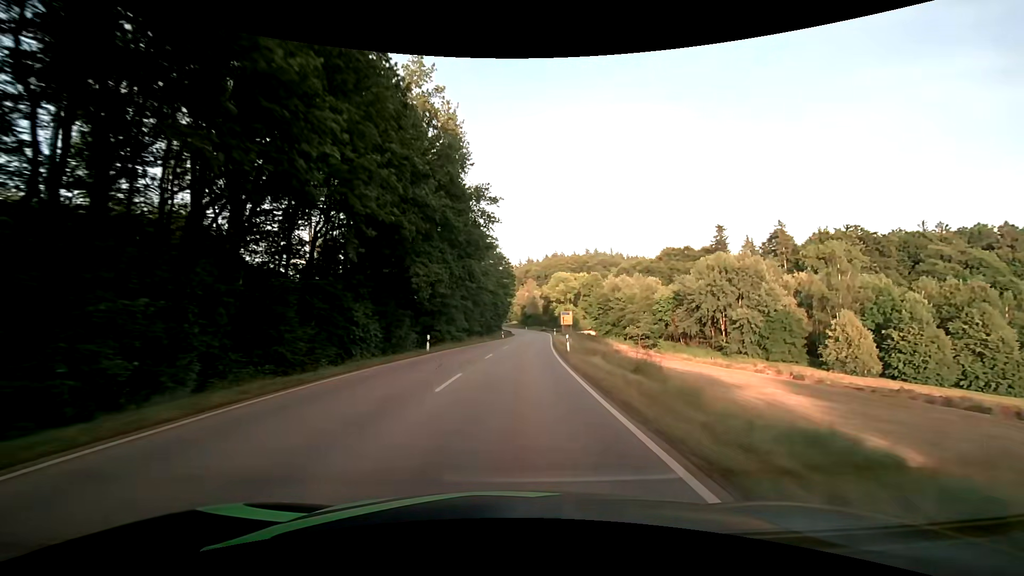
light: Day
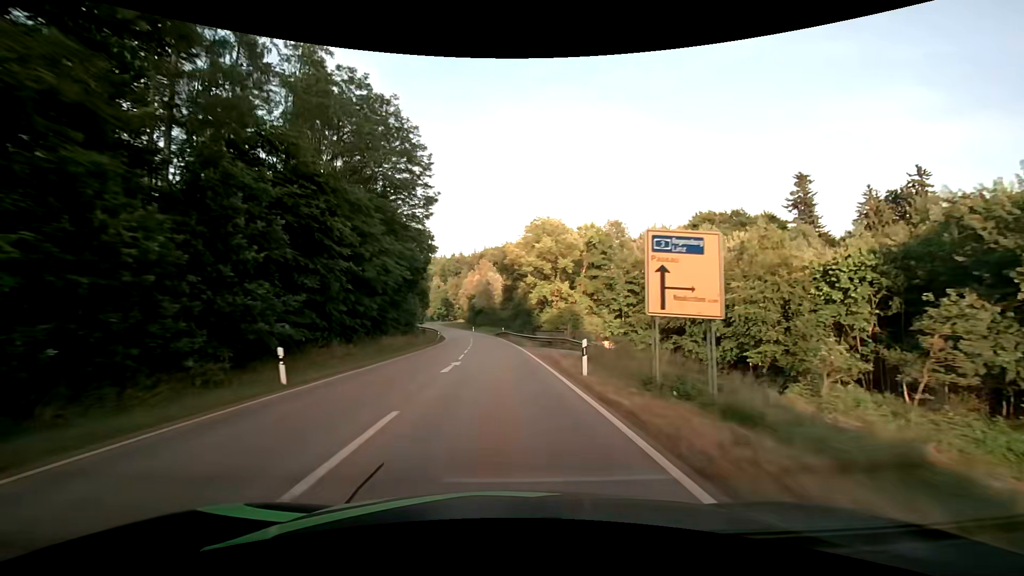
(+4.1, +65.6) m; +6°
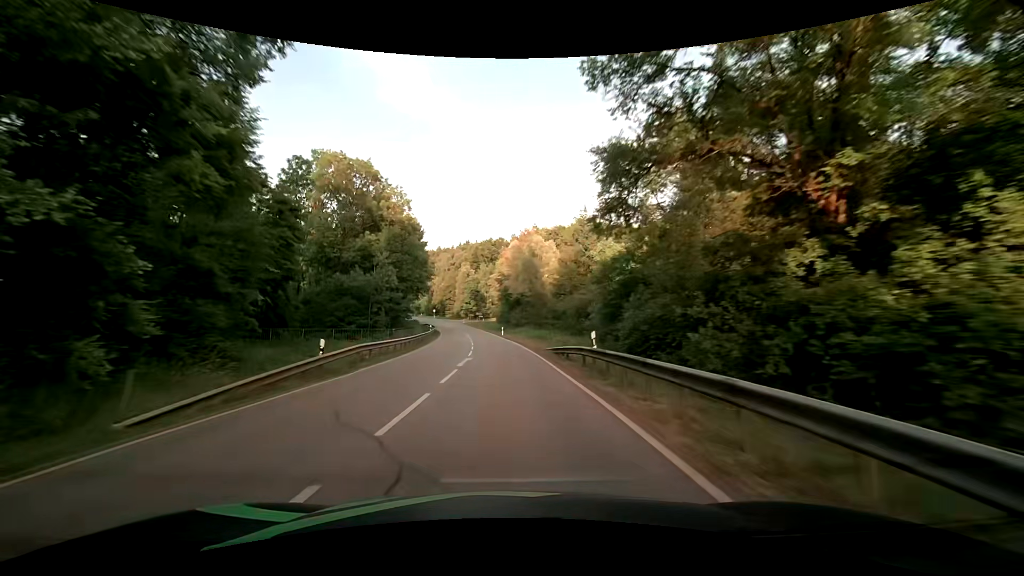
(-1.9, +52.1) m; -5°
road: secondary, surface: asphalt
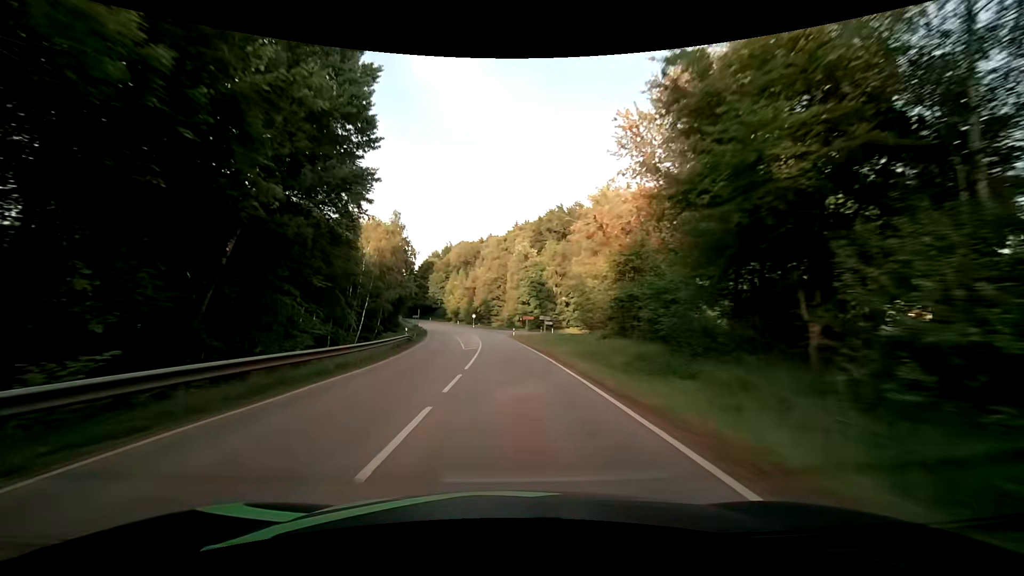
(-3.7, +68.4) m; -7°
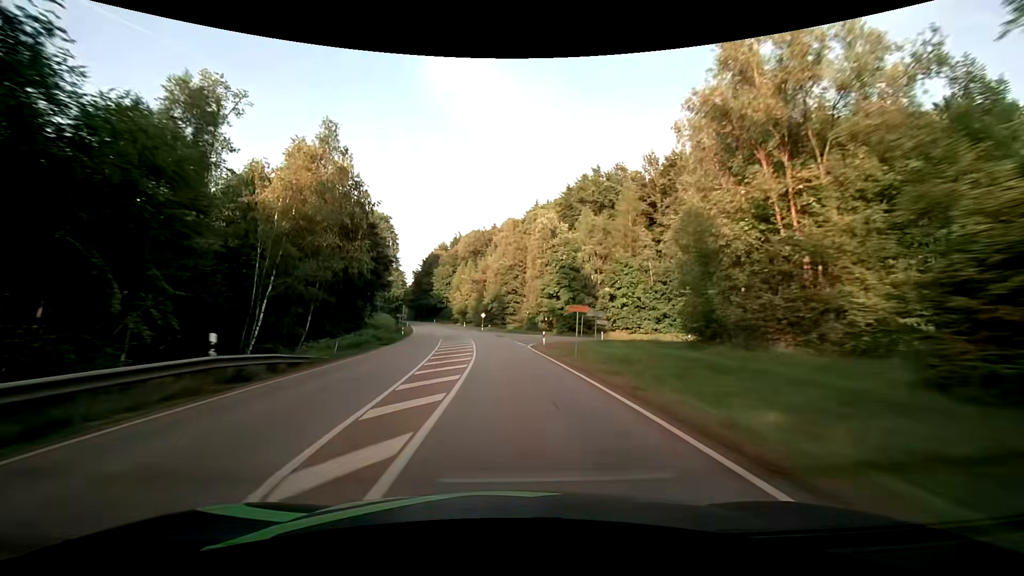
(-0.5, +29.0) m; -2°
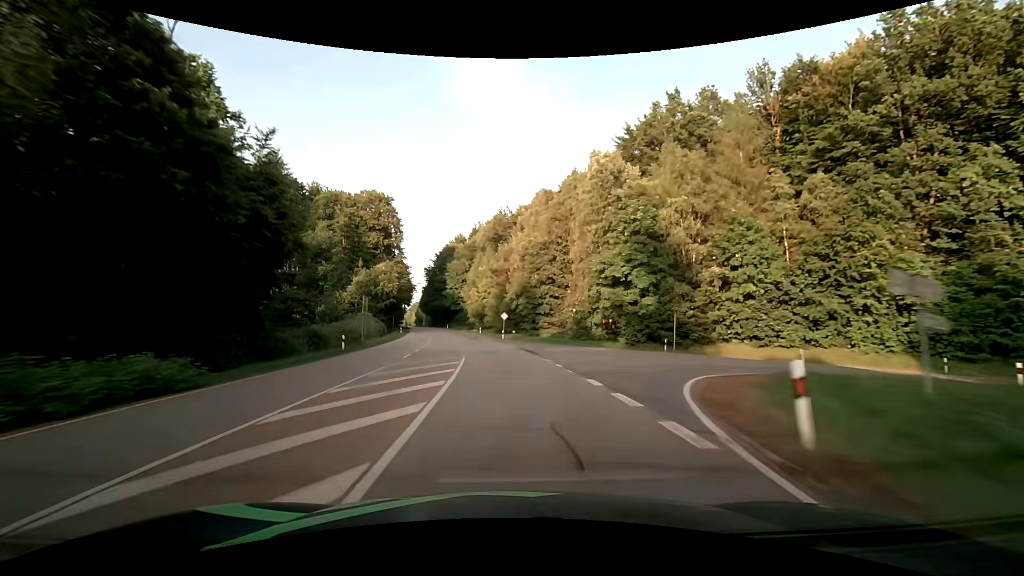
(-0.6, +29.8) m; -3°
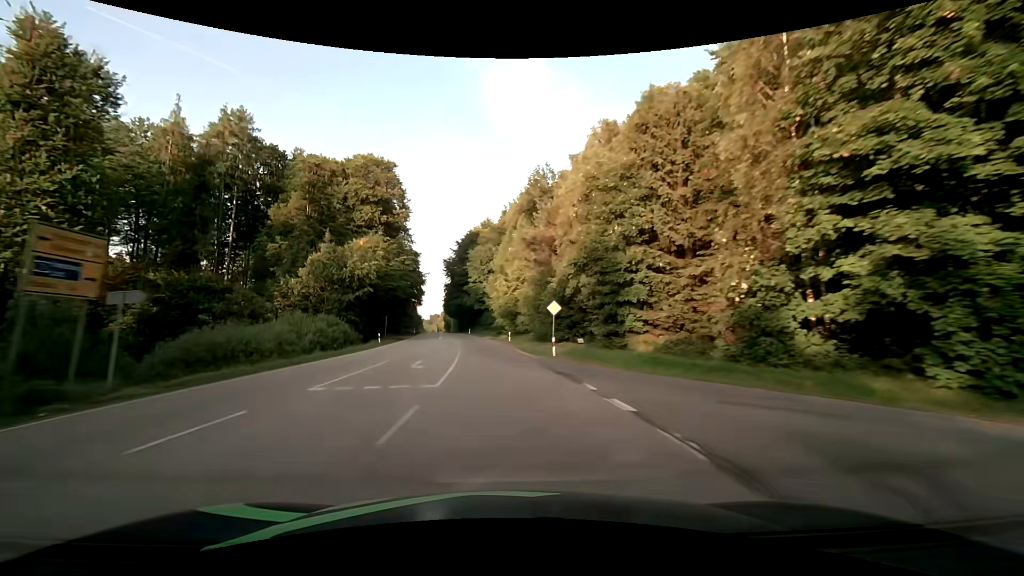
(-1.0, +30.4) m; -4°
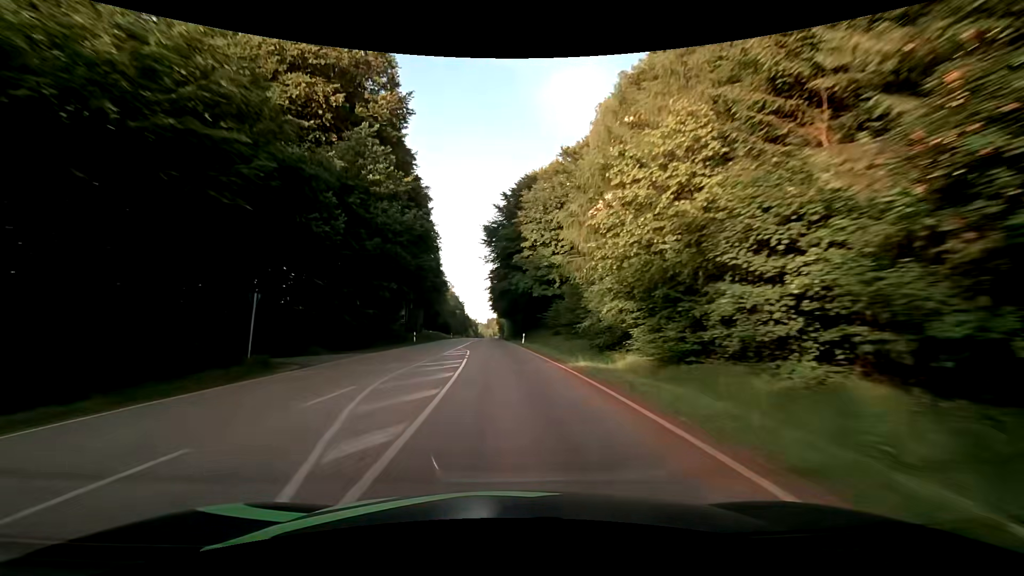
(-3.1, +46.3) m; -7°
(0, +10) (0, +20) (-1, +30) (-2, +40) (-2, +50) (-3, +60) (-4, +70) (-4, +80) (-5, +90) (-5, +100) m
